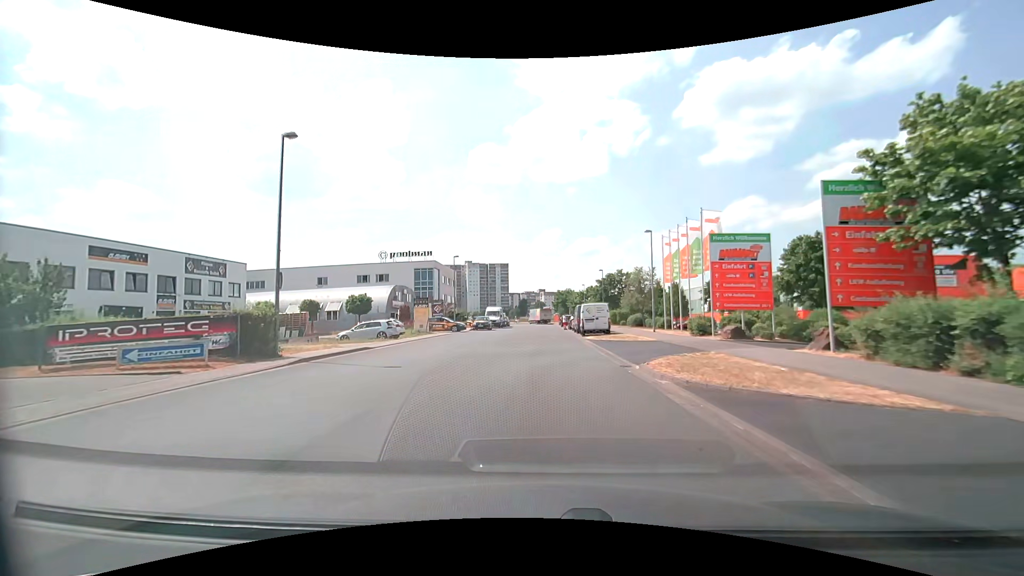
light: Day
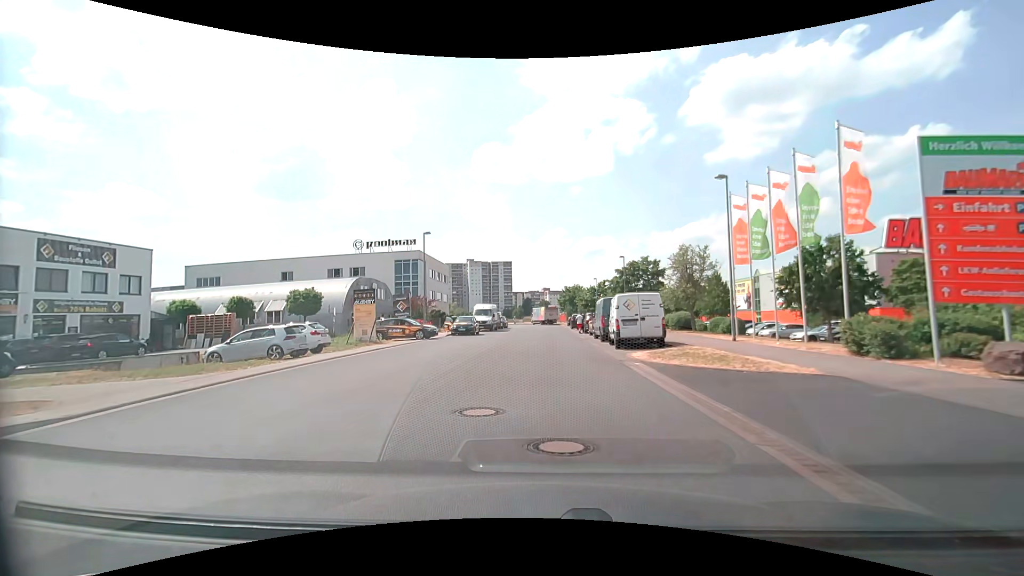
(-0.1, +14.1) m; -1°
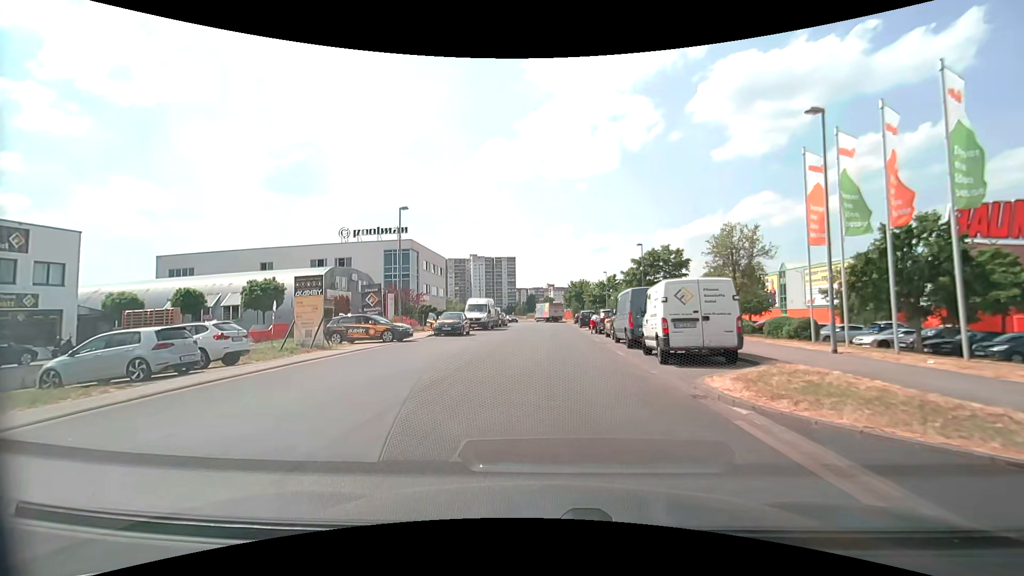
(0.0, +7.0) m; 0°
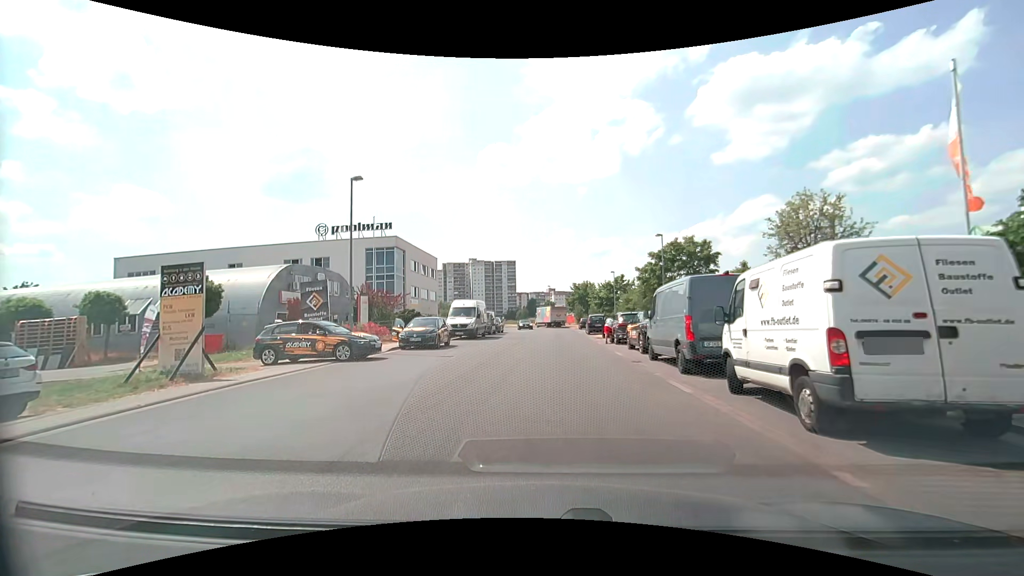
(0.0, +7.2) m; 0°
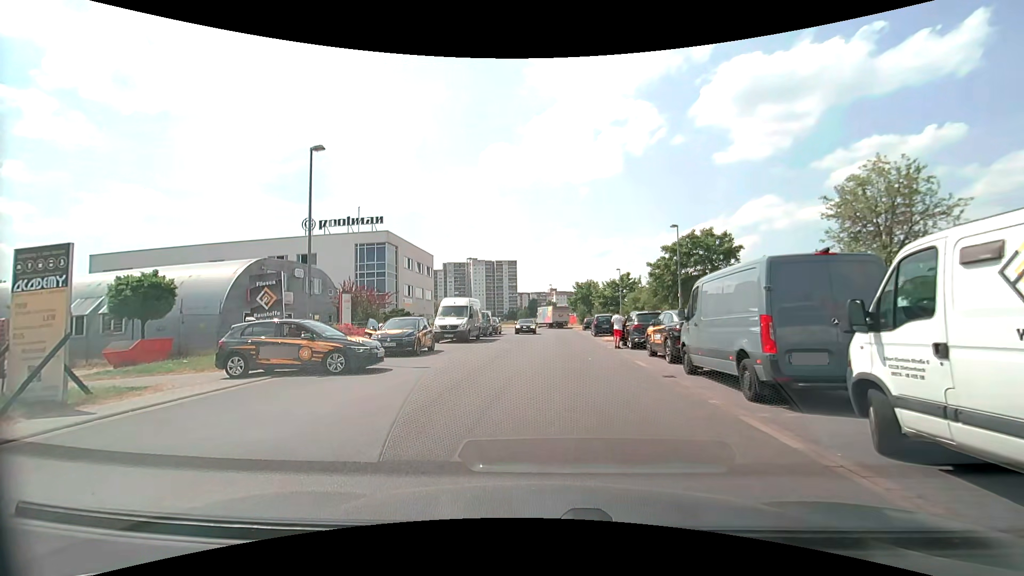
(0.0, +3.7) m; 0°
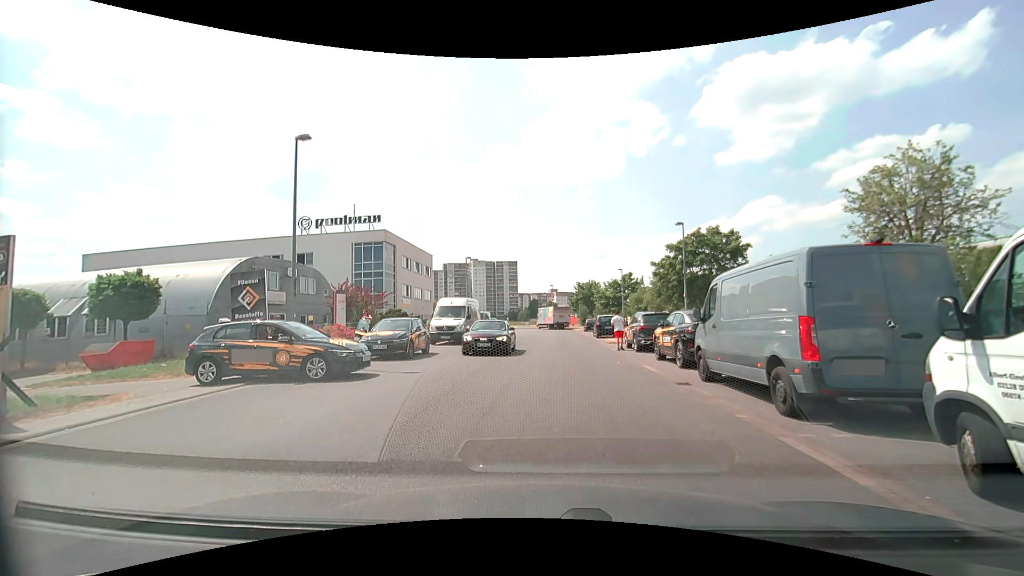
(0.0, +1.1) m; 0°
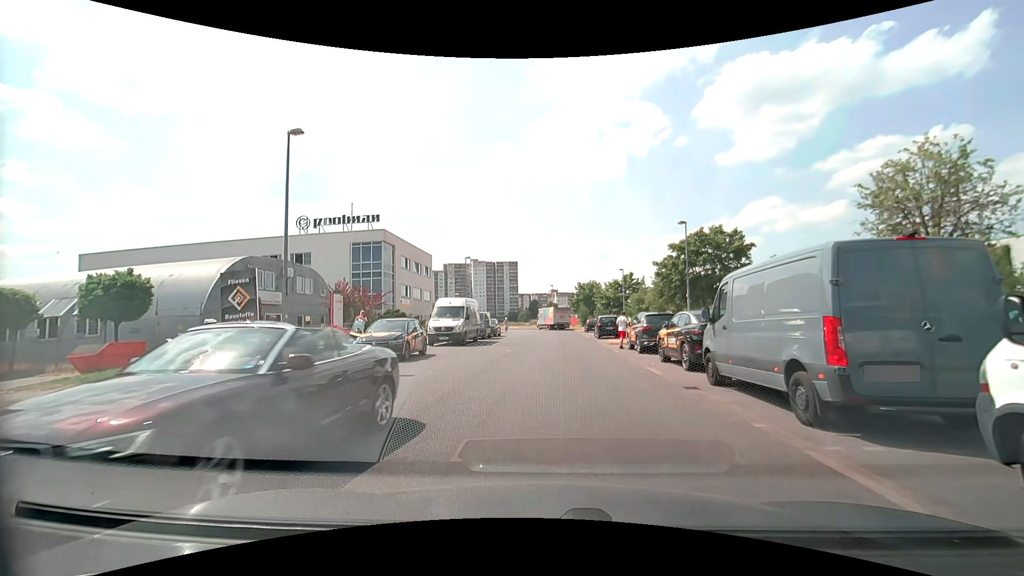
(0.0, +0.5) m; 0°
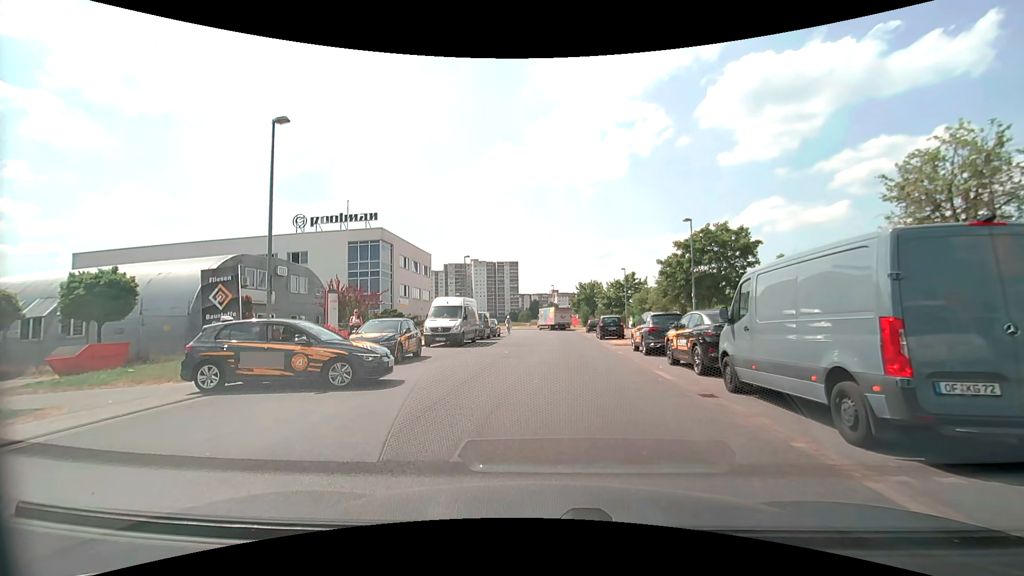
(0.0, +1.0) m; 0°
